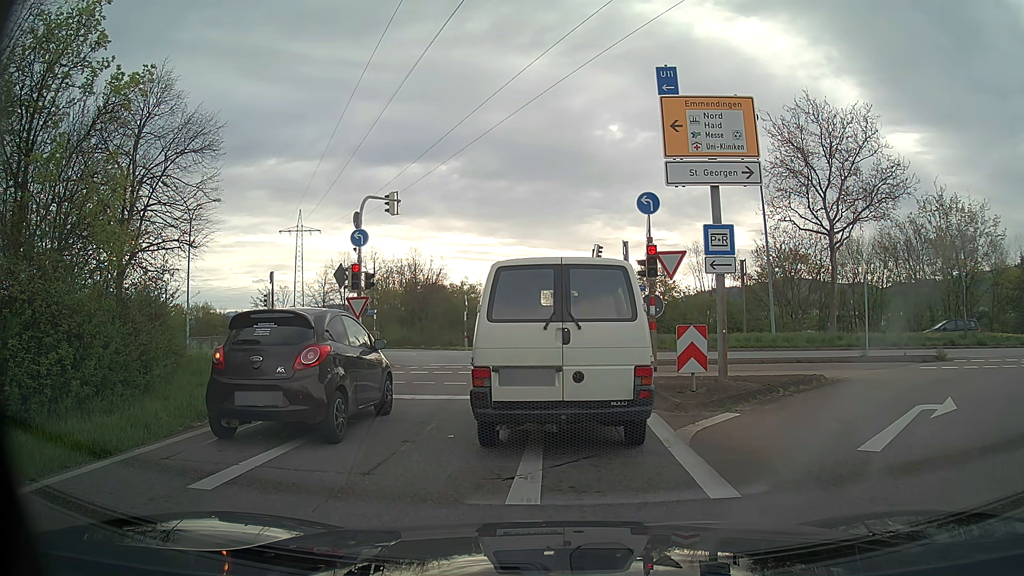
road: trunk_link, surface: asphalt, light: Day
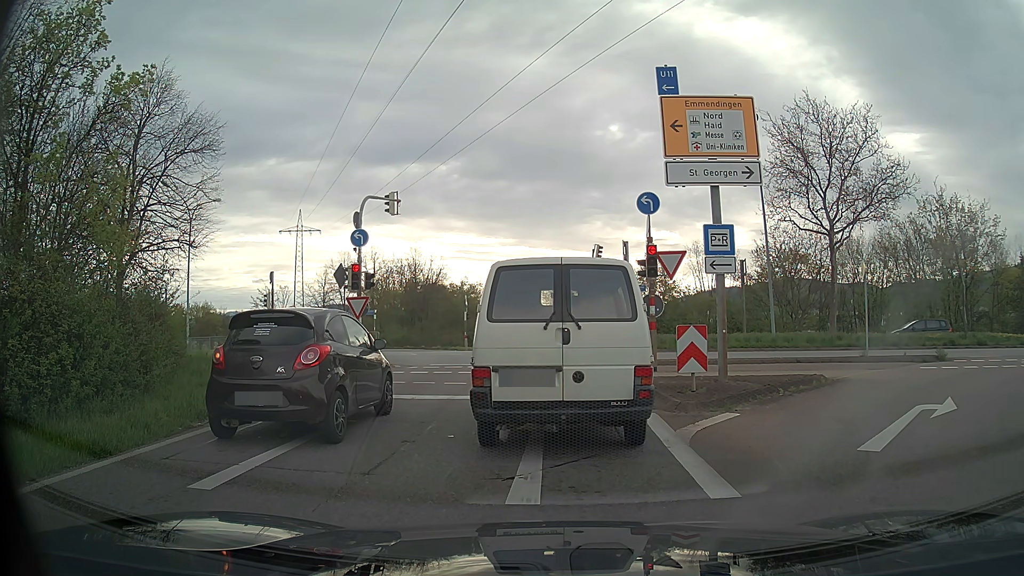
(0.0, 0.0) m; 0°
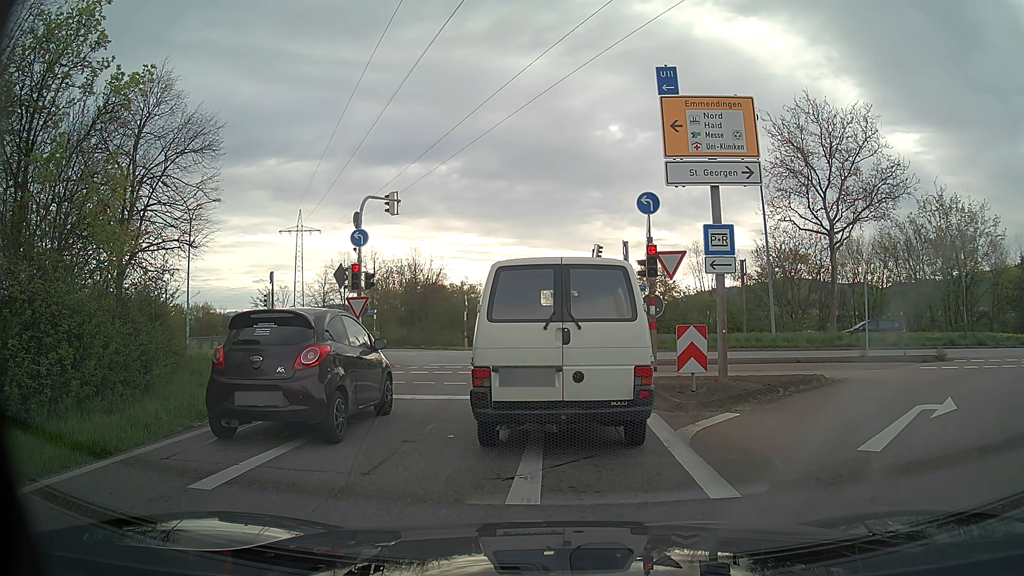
(0.0, 0.0) m; 0°
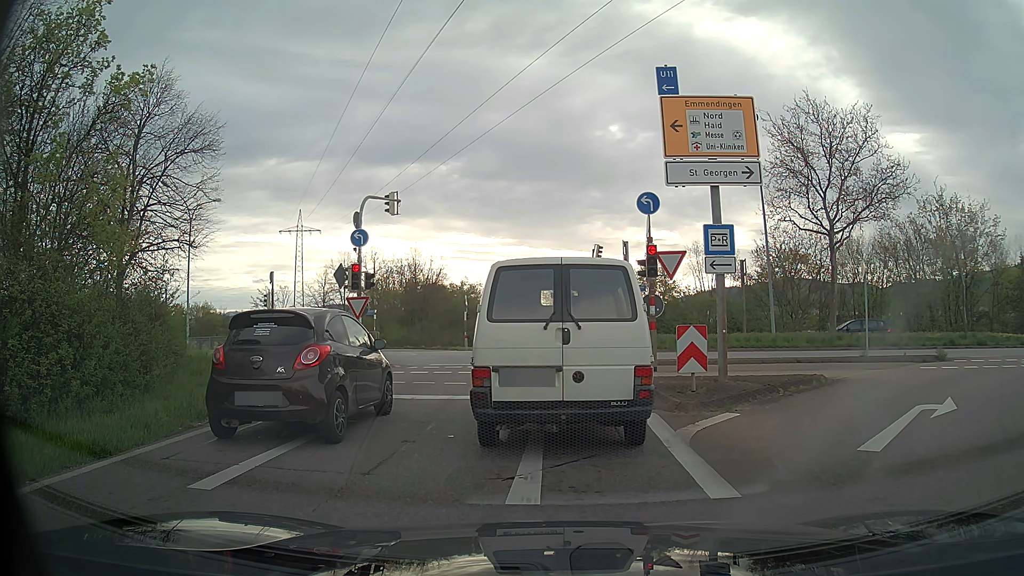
(0.0, 0.0) m; 0°
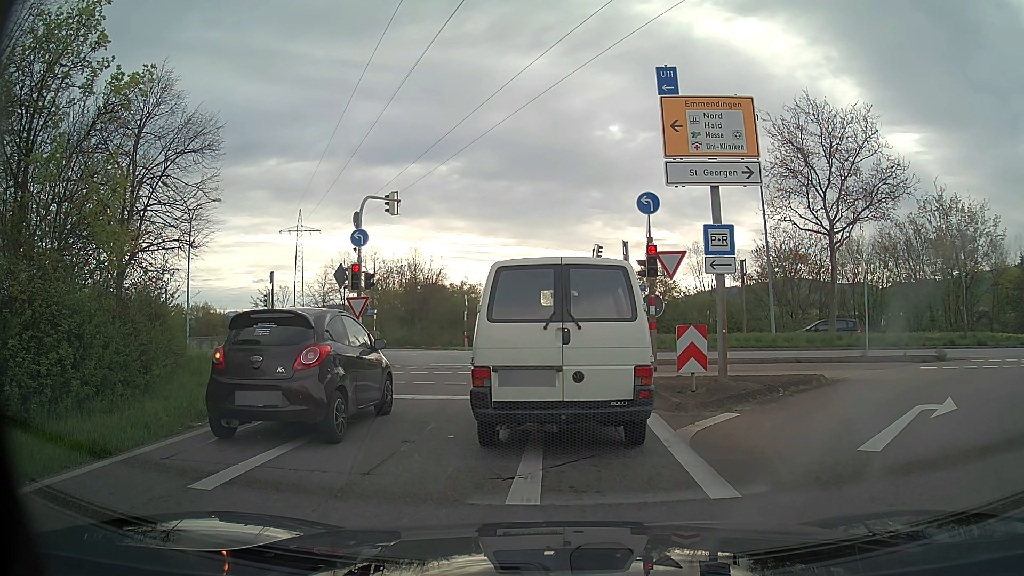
(0.0, 0.0) m; 0°
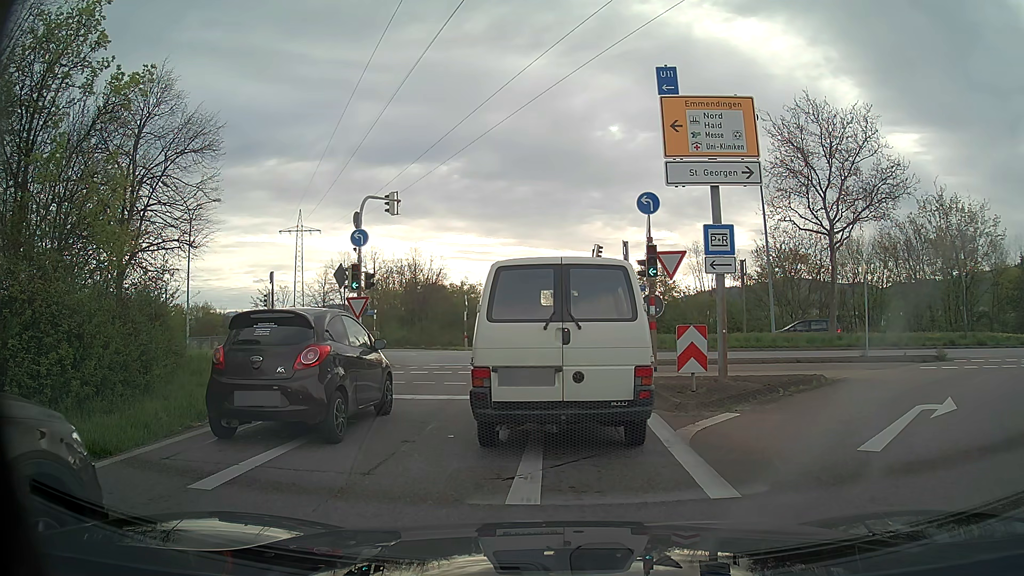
(0.0, 0.0) m; 0°
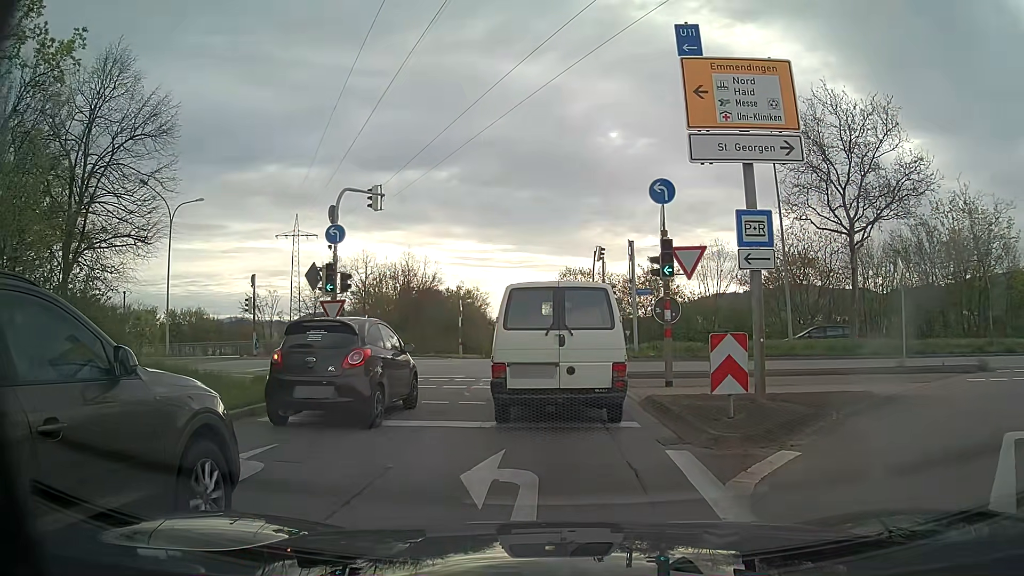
(0.0, +2.7) m; -1°
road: primary_link
